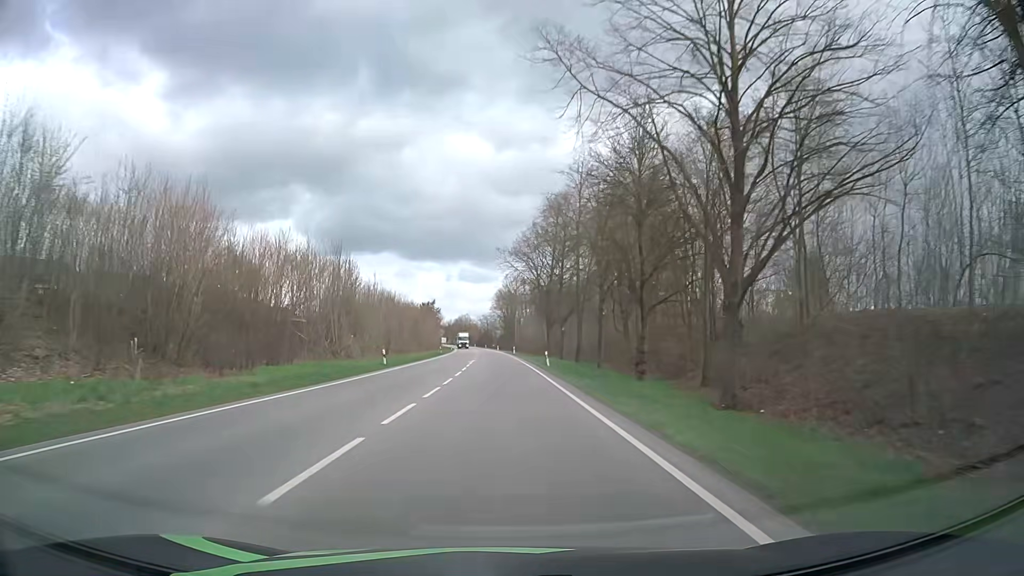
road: primary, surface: asphalt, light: Day
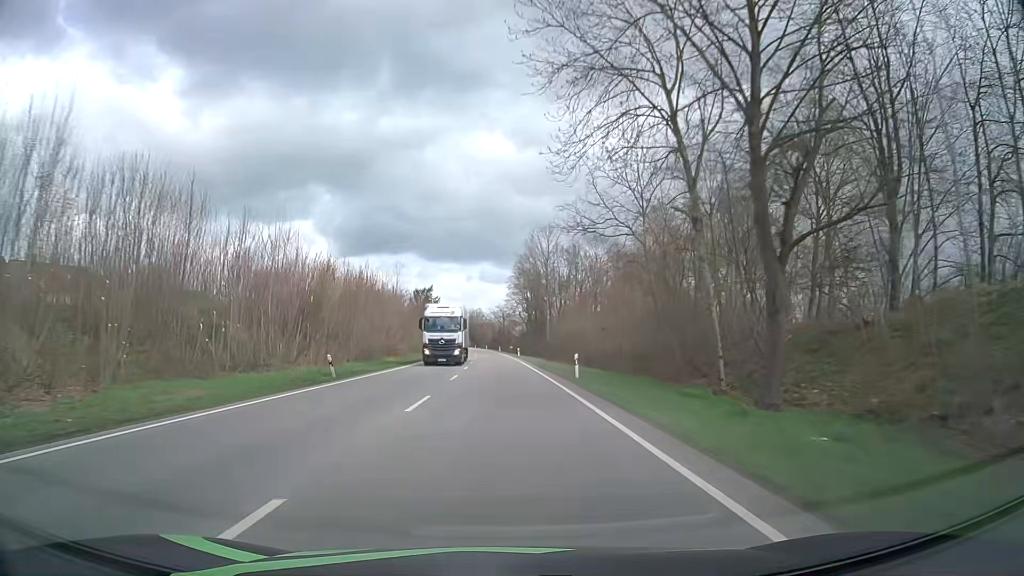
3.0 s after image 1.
(-0.8, +63.5) m; -2°
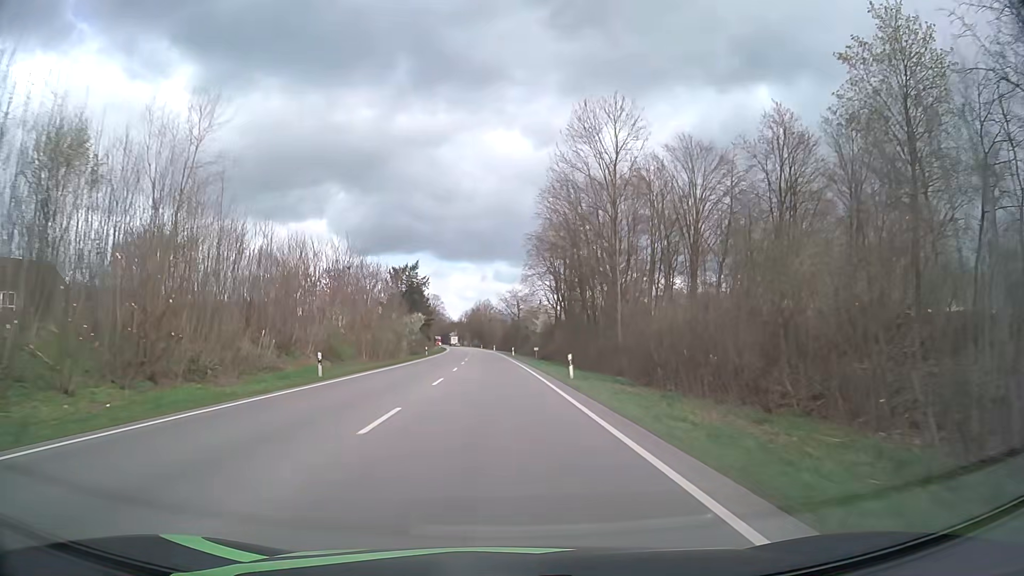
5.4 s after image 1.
(-0.5, +51.1) m; -1°
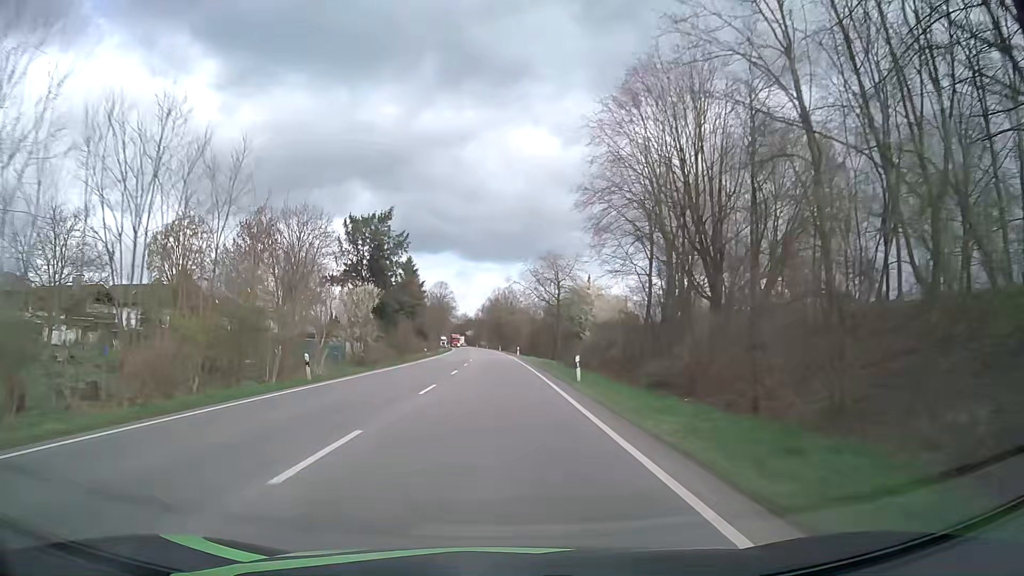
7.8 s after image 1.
(-0.8, +51.4) m; -2°
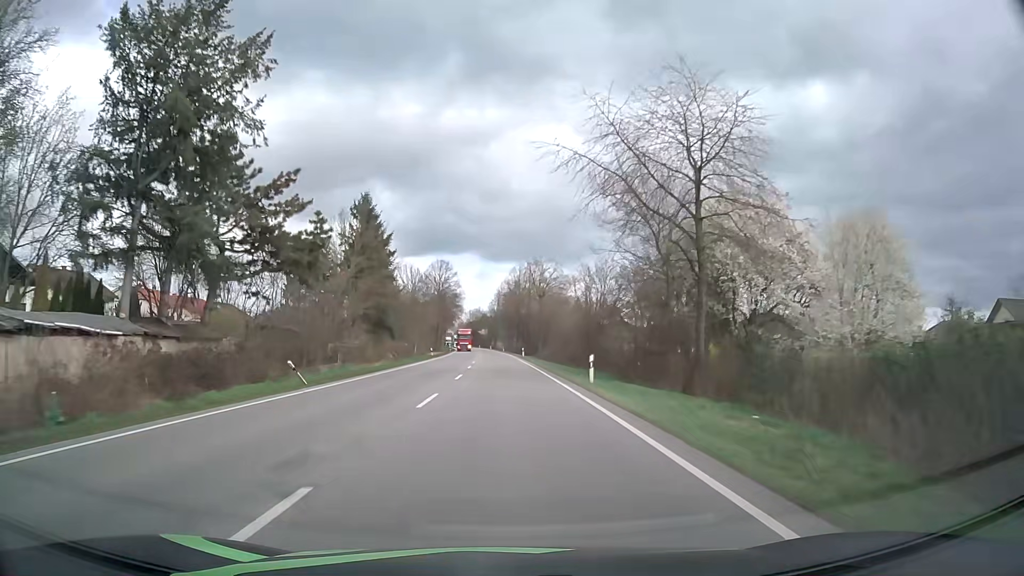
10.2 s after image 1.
(-1.0, +51.8) m; -2°
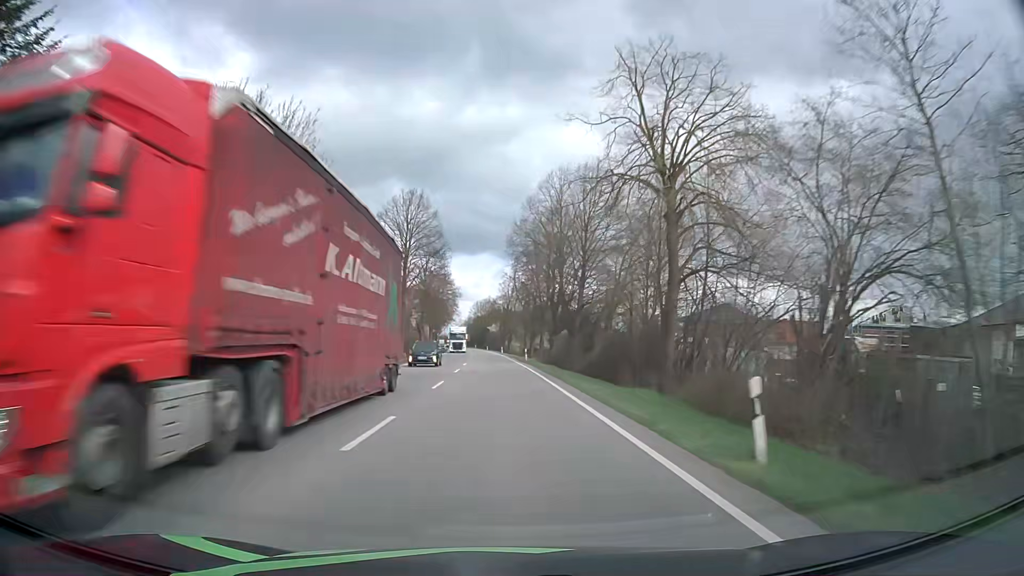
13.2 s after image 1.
(-0.8, +65.4) m; -2°
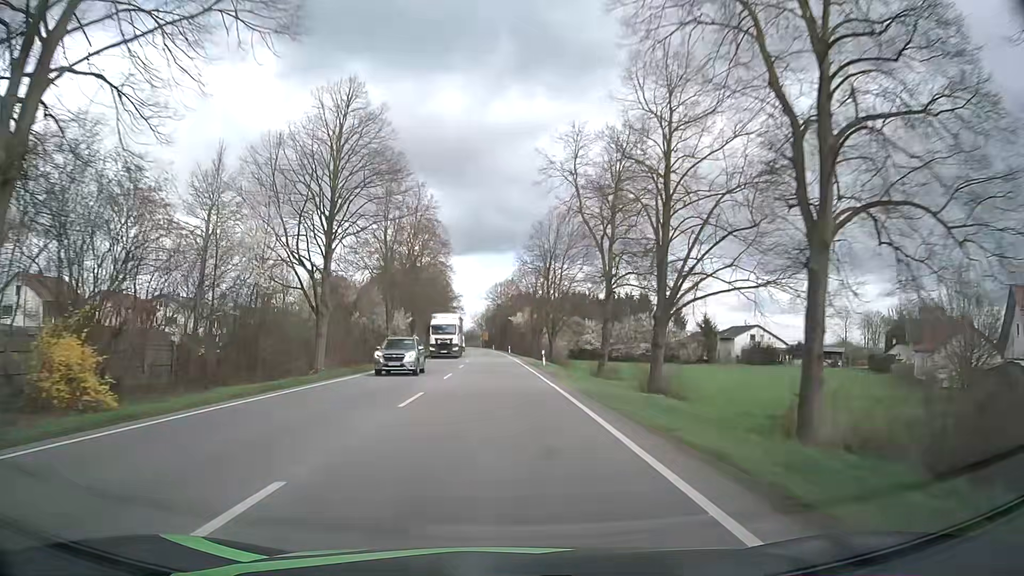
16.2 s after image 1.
(-0.8, +66.2) m; -2°
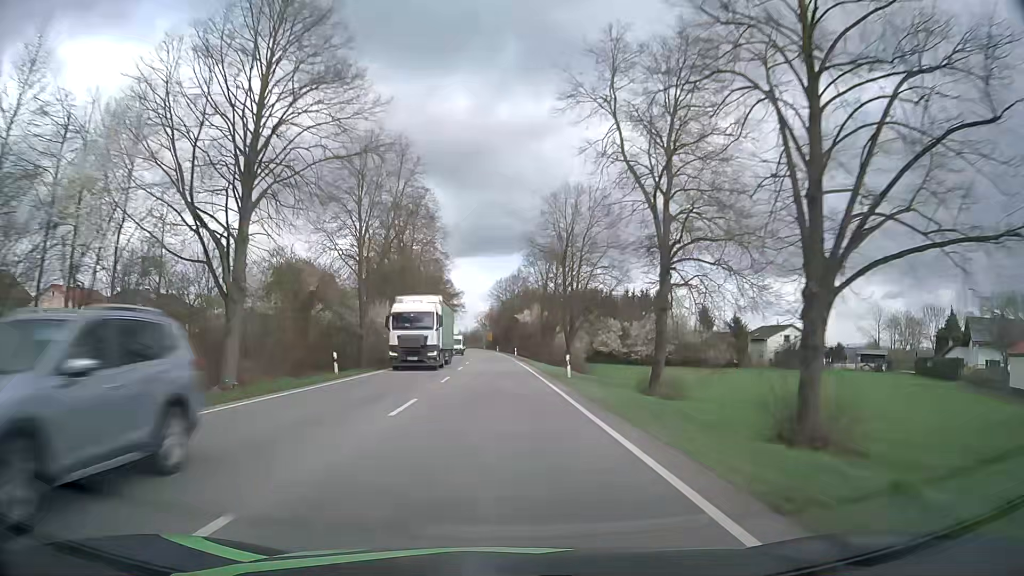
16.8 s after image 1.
(-0.1, +13.3) m; 0°
(0, +10) (0, +20) (0, +30) (-1, +40) (-1, +50) (-1, +60) (-2, +70) (-2, +80) (-3, +90) (-3, +100) m
